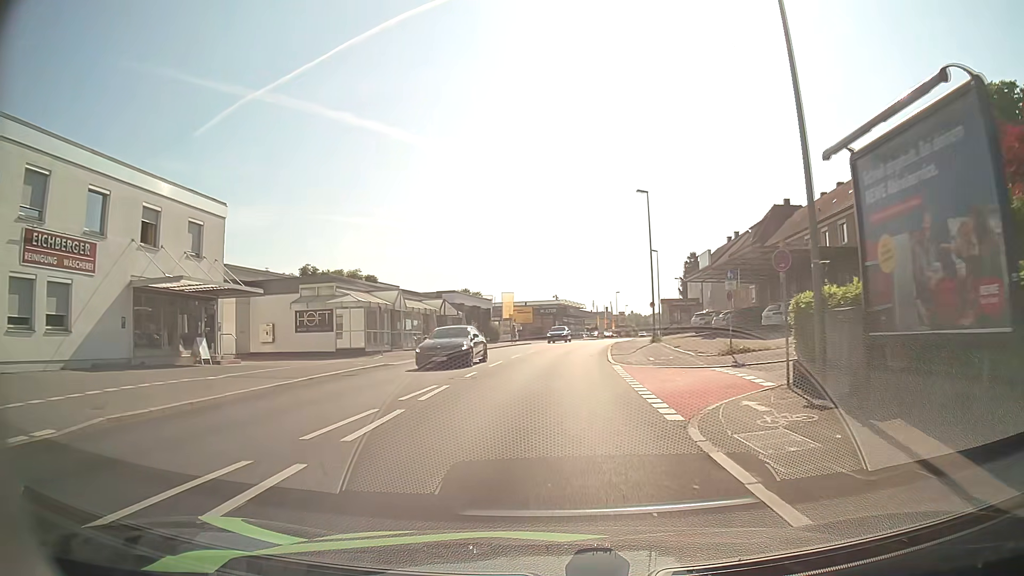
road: tertiary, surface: asphalt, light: Day
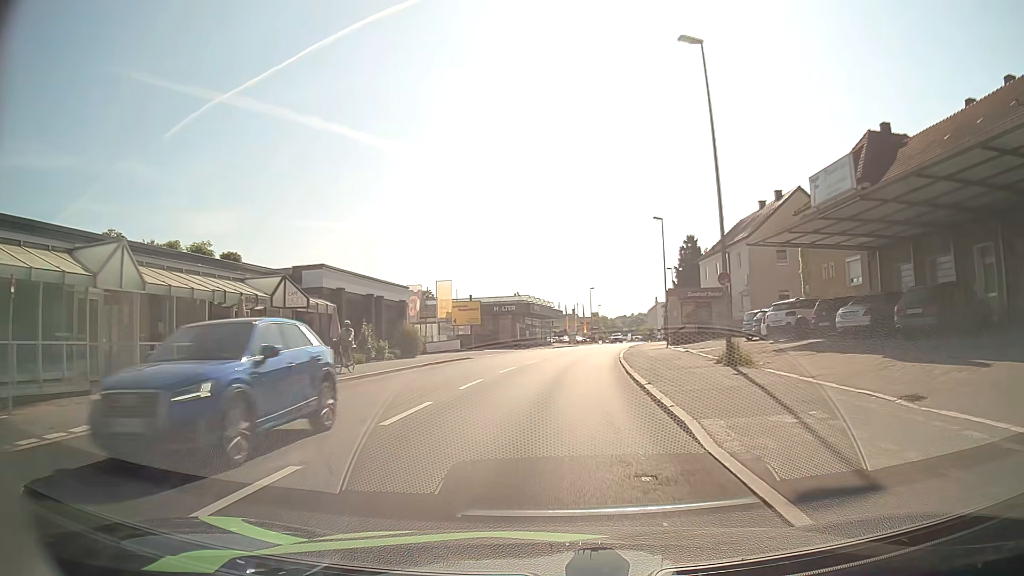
(+0.7, +25.5) m; +3°
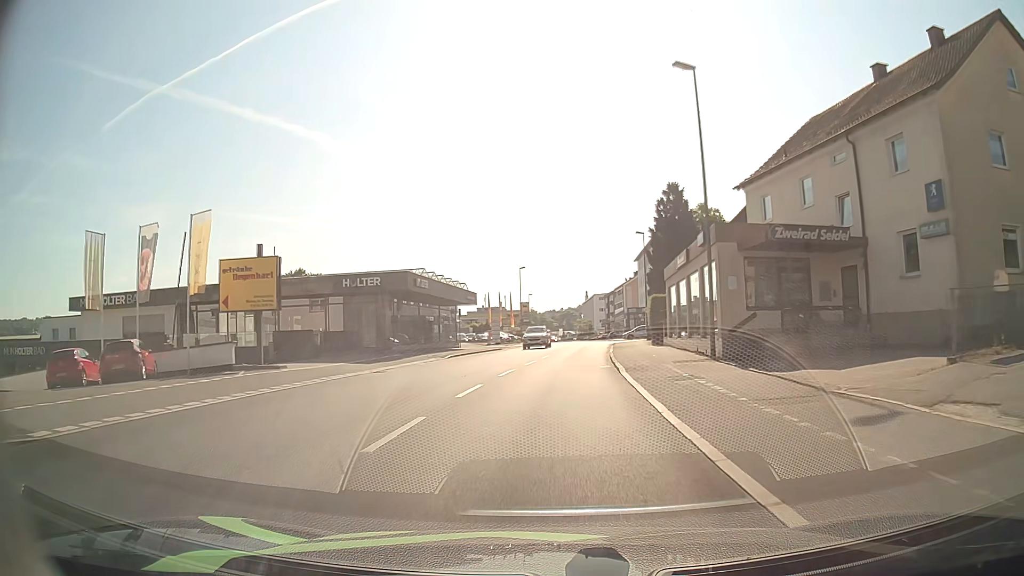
(+1.6, +32.1) m; +6°
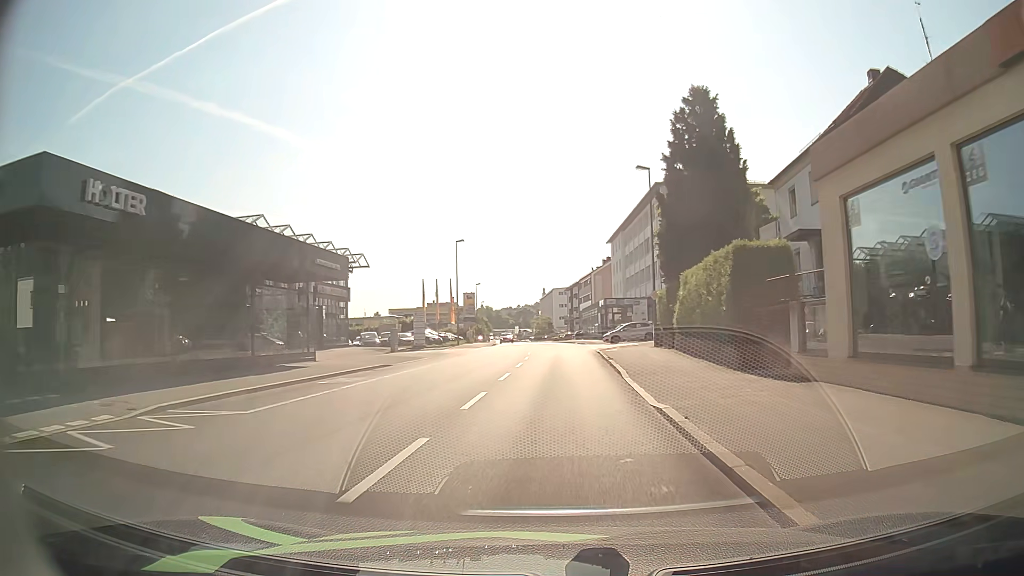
(+0.8, +26.0) m; +3°
(0, +10) (0, +20) (+1, +30) (+1, +40) (+5, +49) (+14, +52) (+24, +52) (+34, +51) (+44, +51) (+54, +51) m
